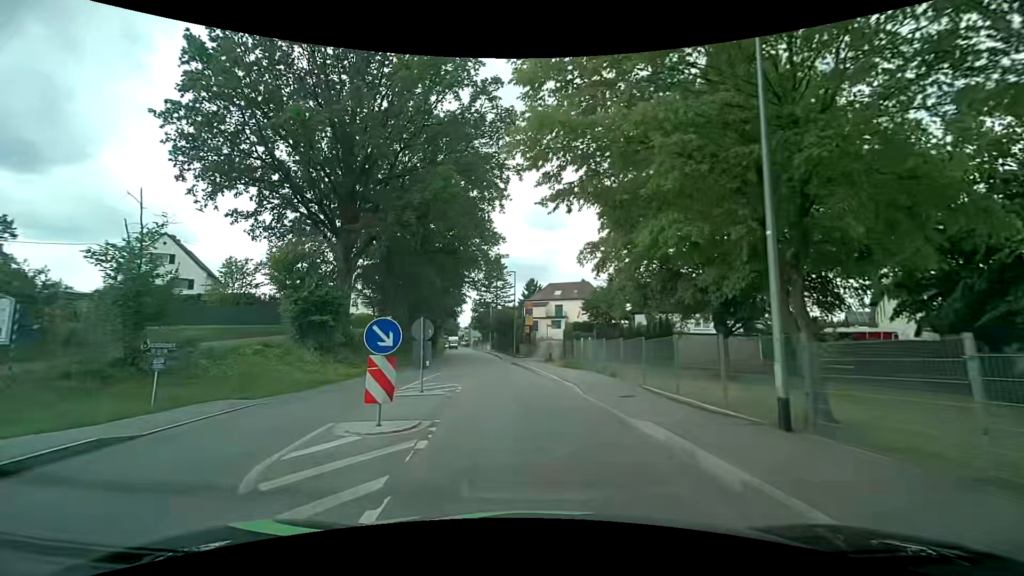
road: tertiary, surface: asphalt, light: Day
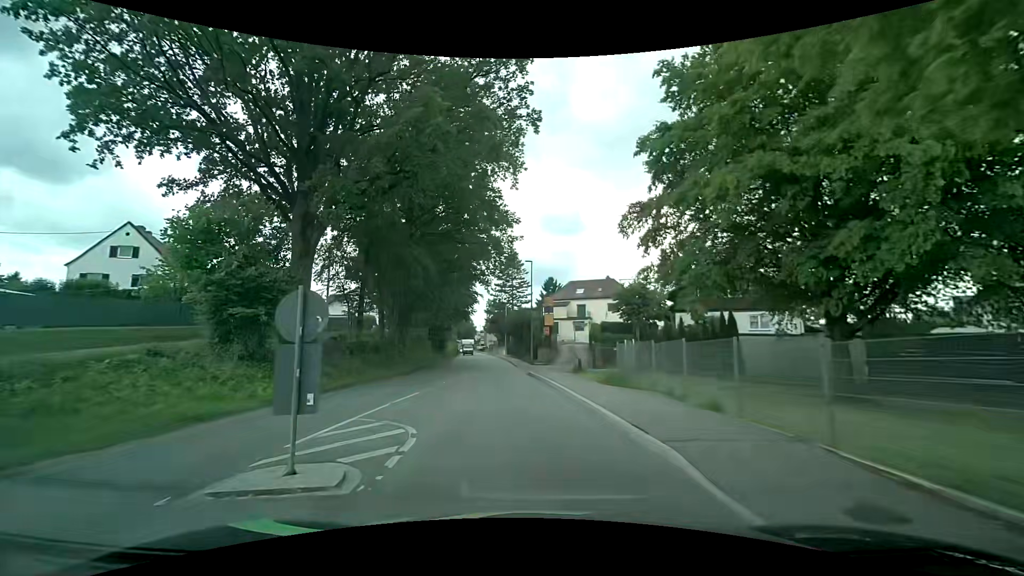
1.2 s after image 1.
(-0.1, +8.1) m; -2°
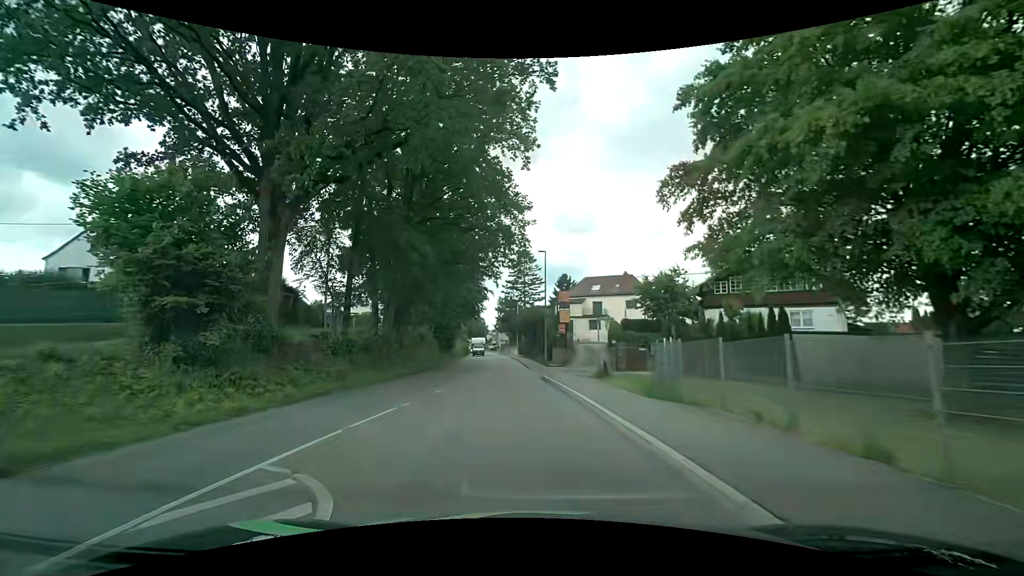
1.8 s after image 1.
(0.0, +4.0) m; -1°
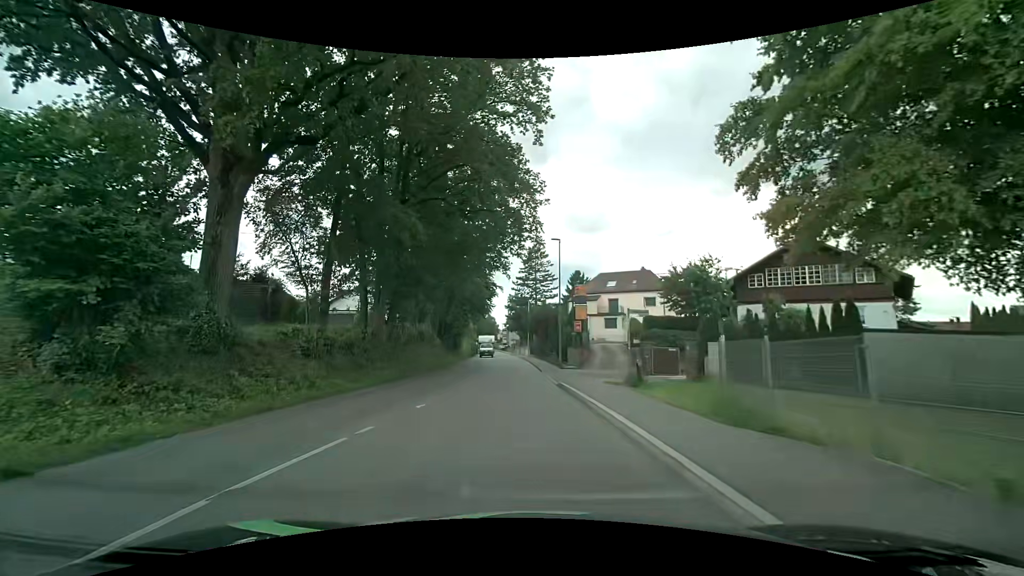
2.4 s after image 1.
(-0.1, +3.9) m; -1°
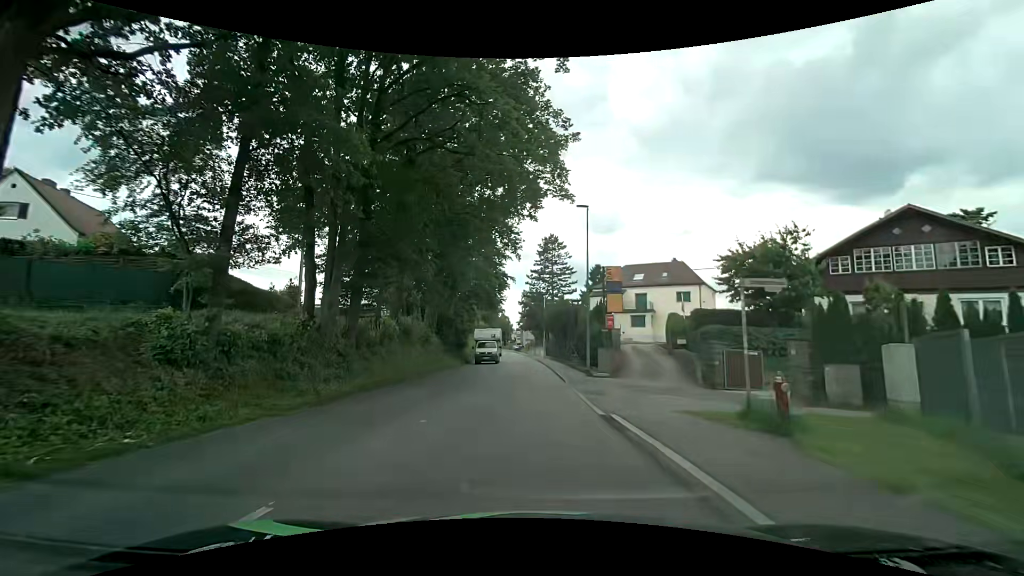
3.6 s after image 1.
(-0.2, +7.7) m; -2°
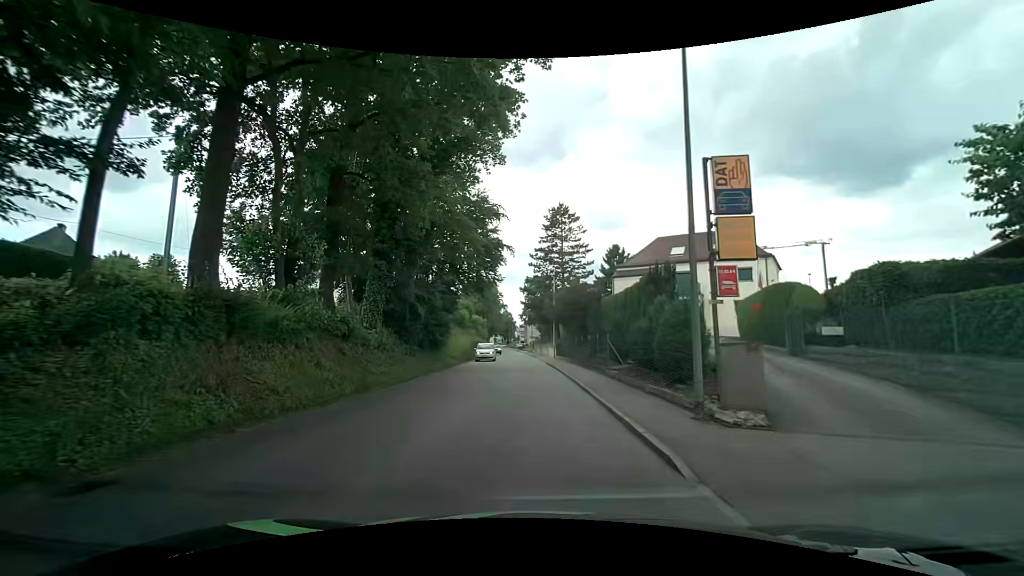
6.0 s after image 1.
(-0.1, +14.8) m; -2°
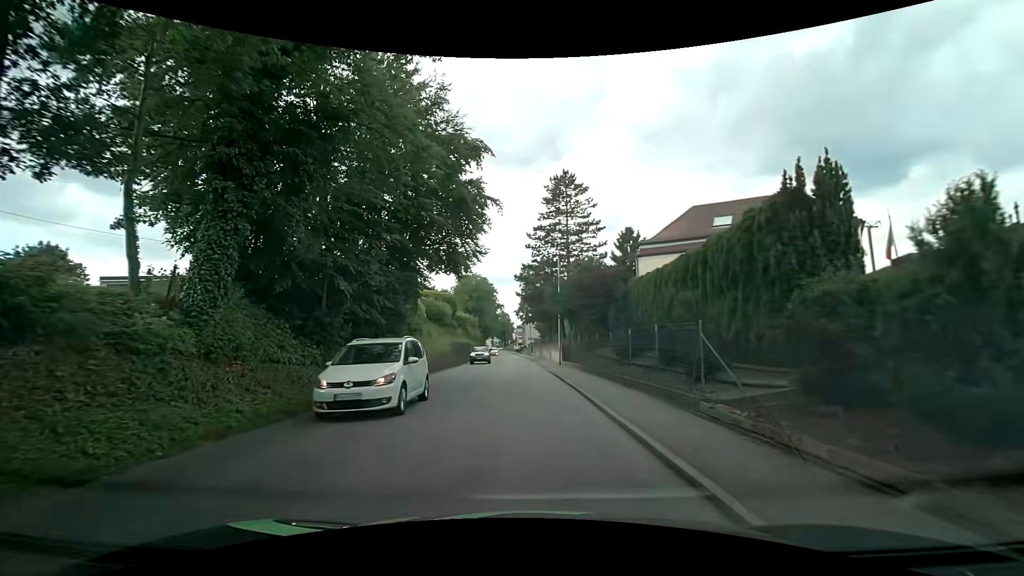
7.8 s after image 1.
(+0.3, +11.7) m; 0°
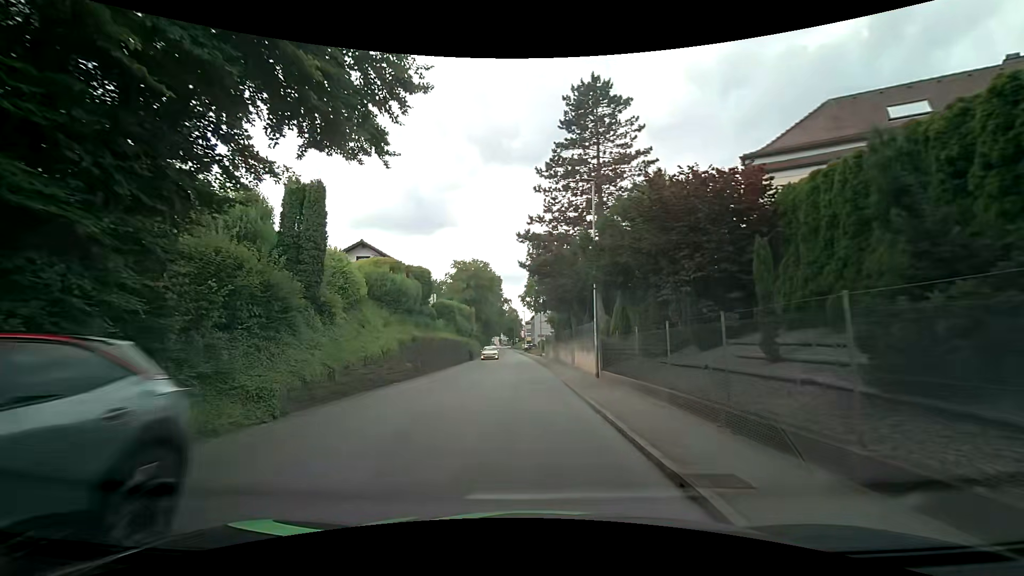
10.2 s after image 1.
(+0.2, +16.7) m; +1°
(0, +10) (-1, +20) (-1, +30) (-1, +40) (-2, +50) (-3, +60) (-4, +70) (-4, +80) (-5, +90) (-6, +100) m
